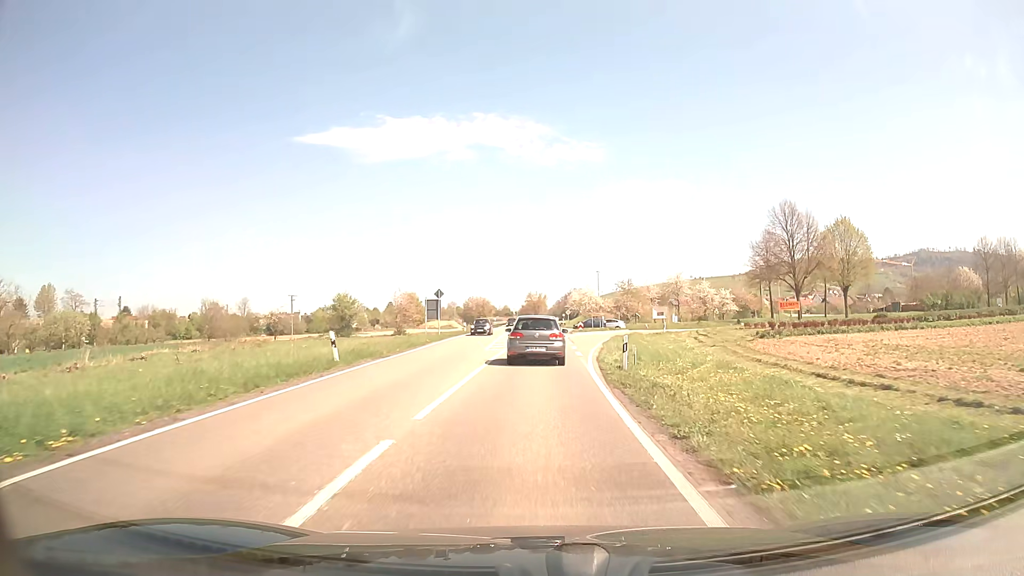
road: primary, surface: asphalt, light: Day
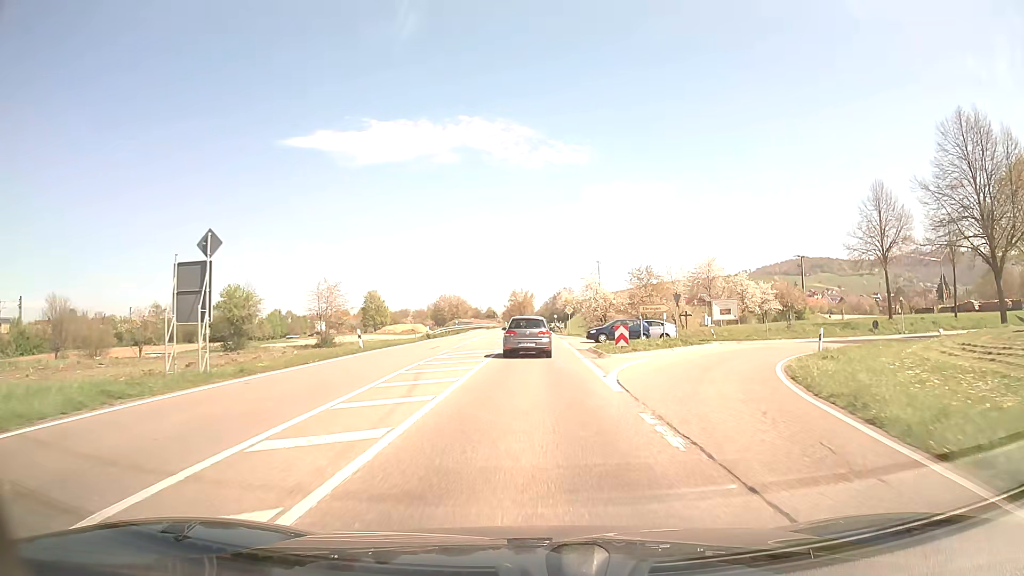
(+0.7, +37.5) m; +1°
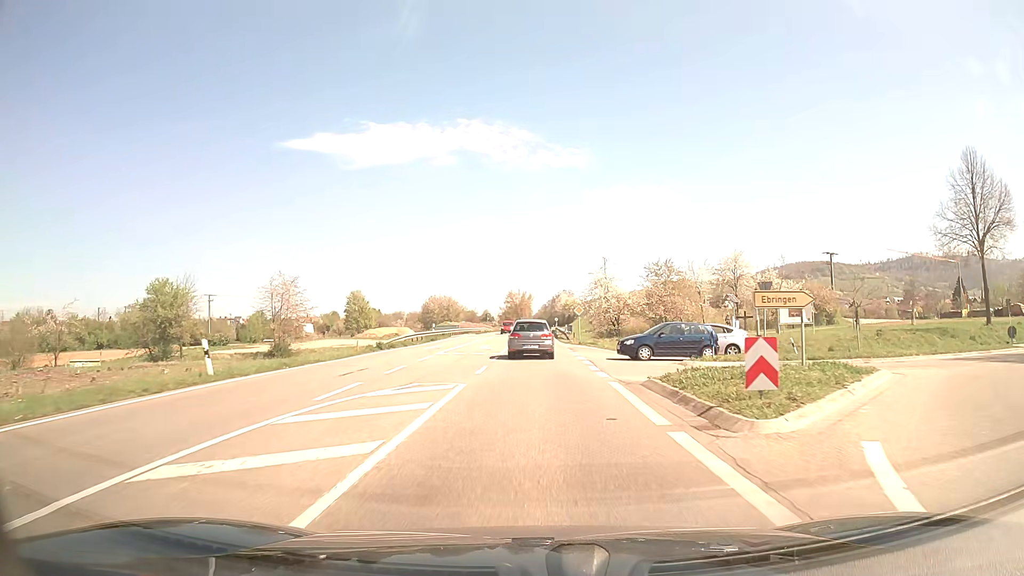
(0.0, +15.7) m; 0°
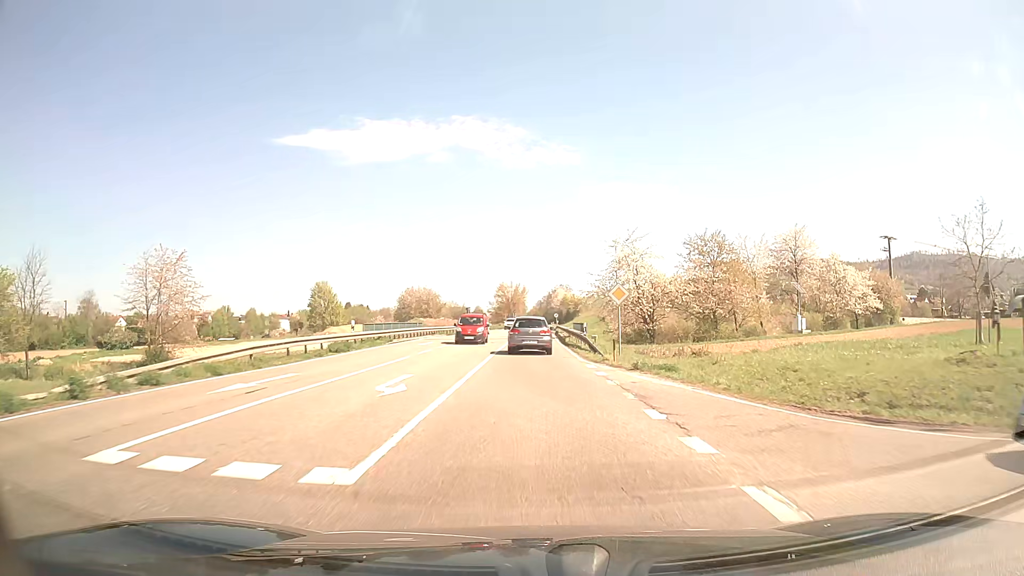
(+0.1, +24.6) m; +1°
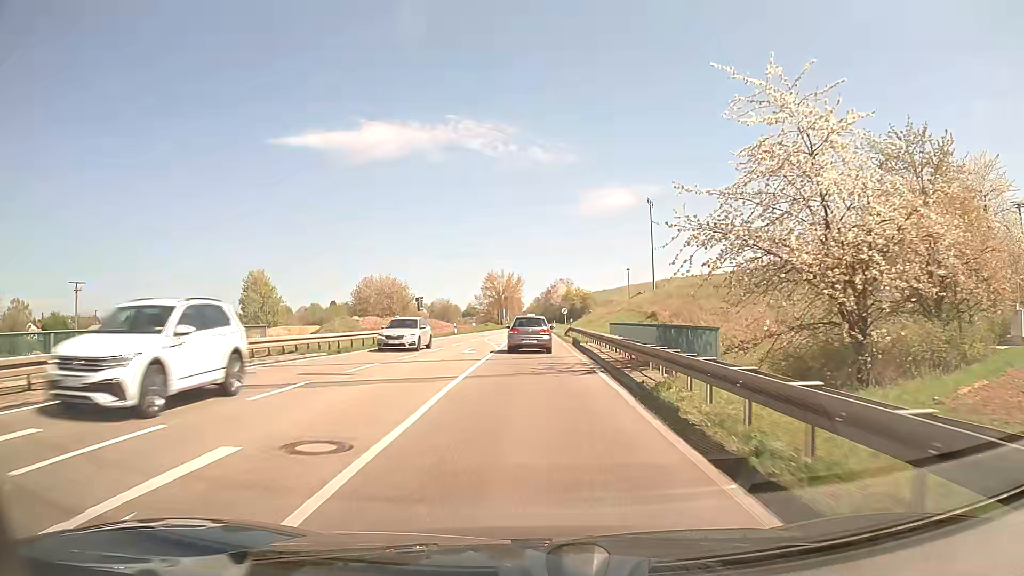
(+0.1, +34.6) m; 0°
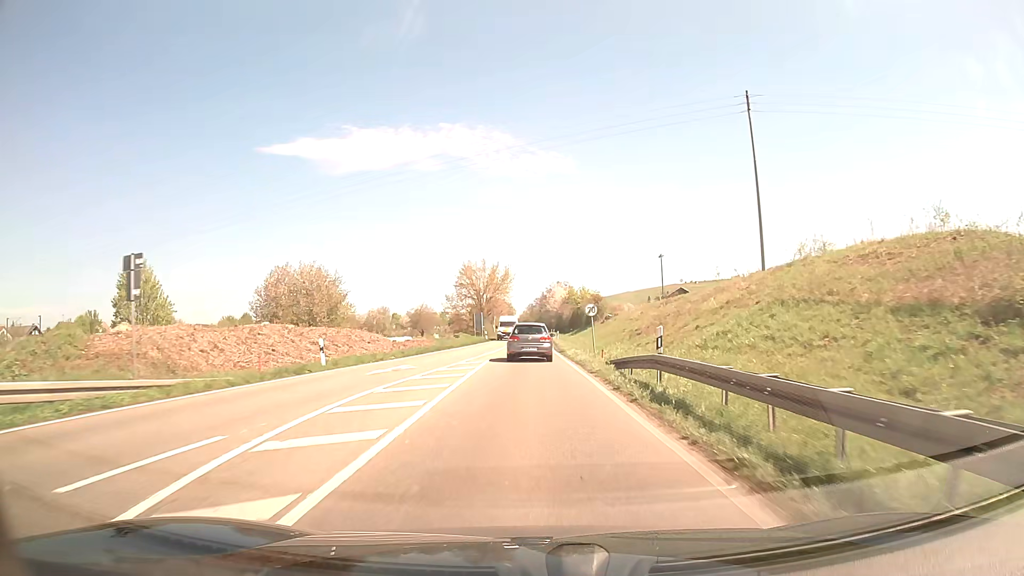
(+0.1, +36.4) m; +1°
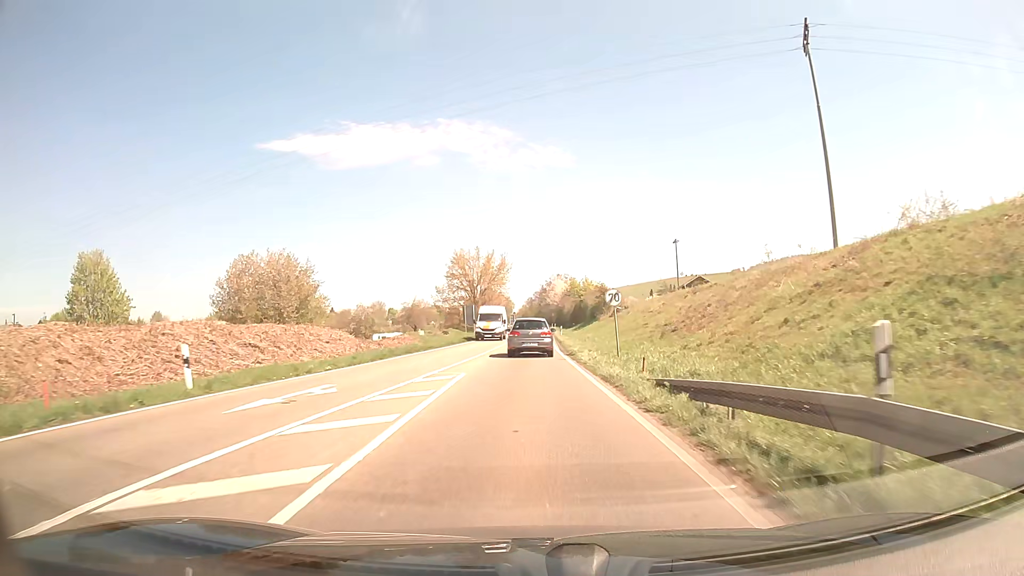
(0.0, +9.4) m; 0°
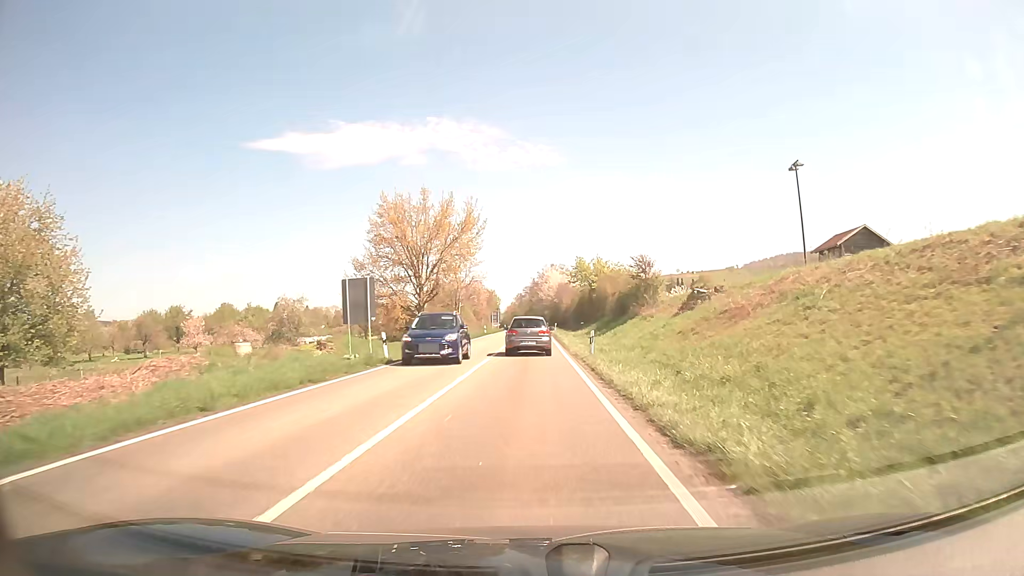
(+0.1, +37.9) m; +1°
(0, +10) (0, +20) (0, +30) (0, +40) (0, +50) (0, +60) (0, +70) (0, +80) (0, +90) (0, +100) m
